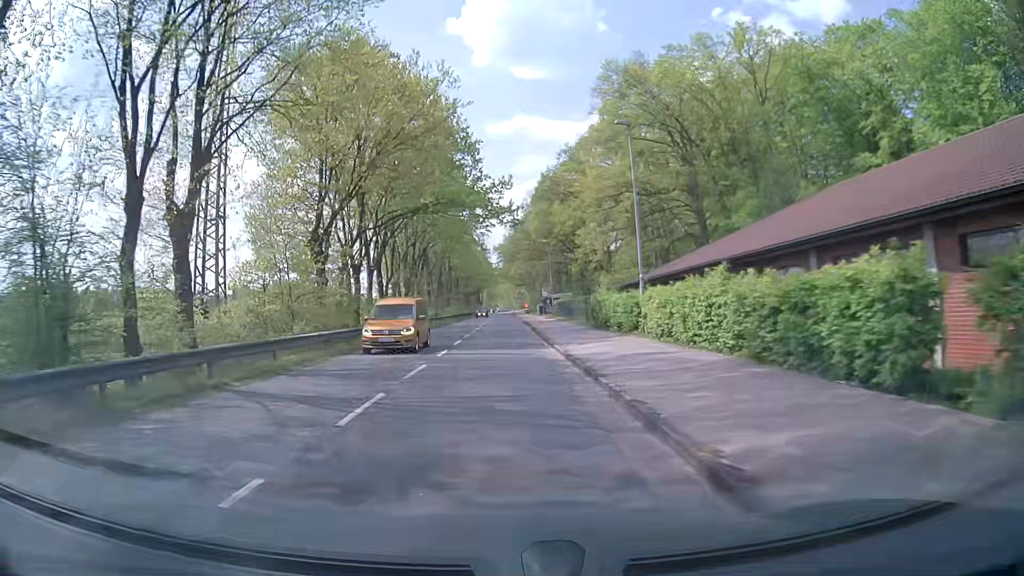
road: tertiary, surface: asphalt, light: Day
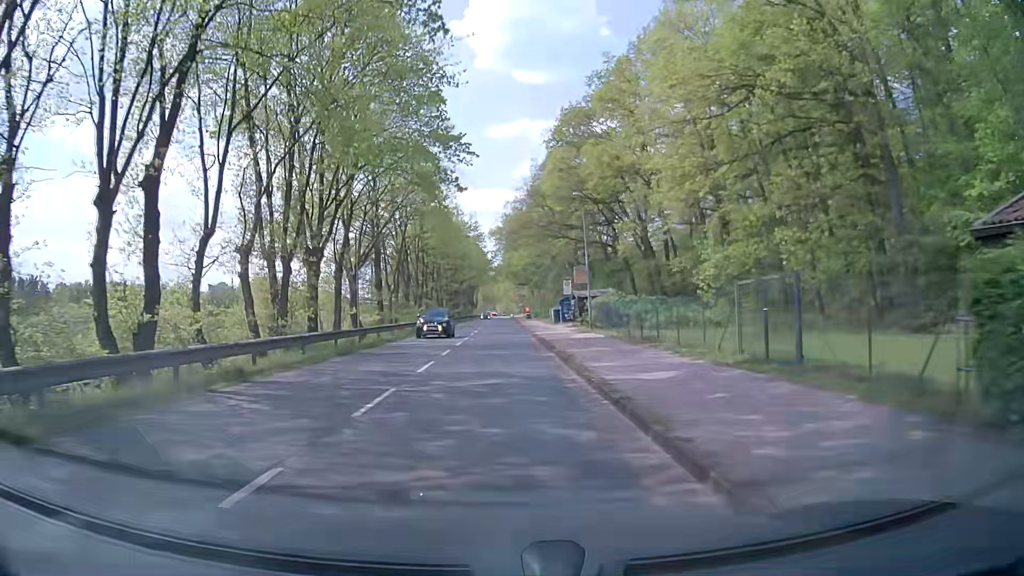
(+0.1, +29.6) m; 0°
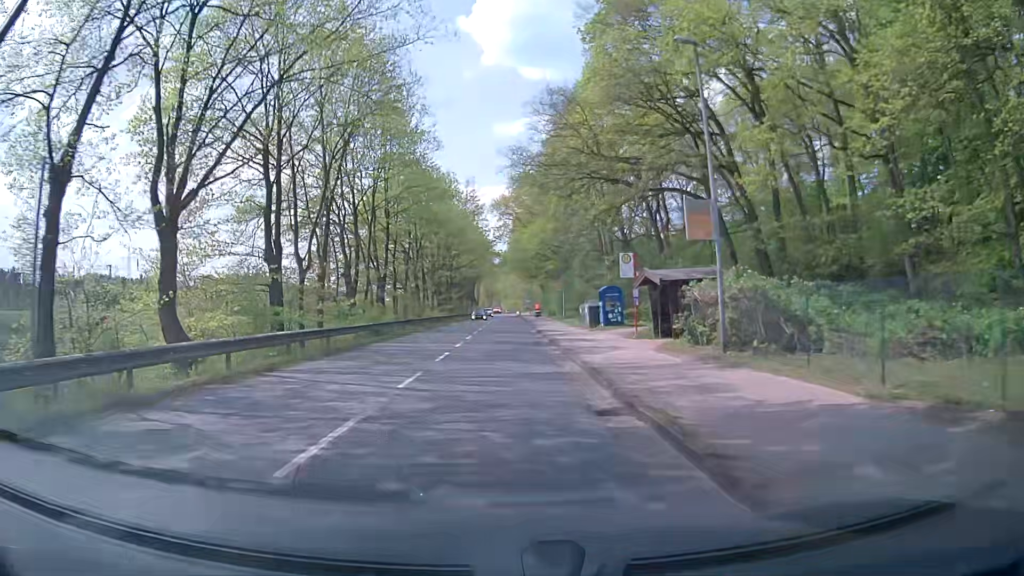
(+0.1, +22.0) m; 0°
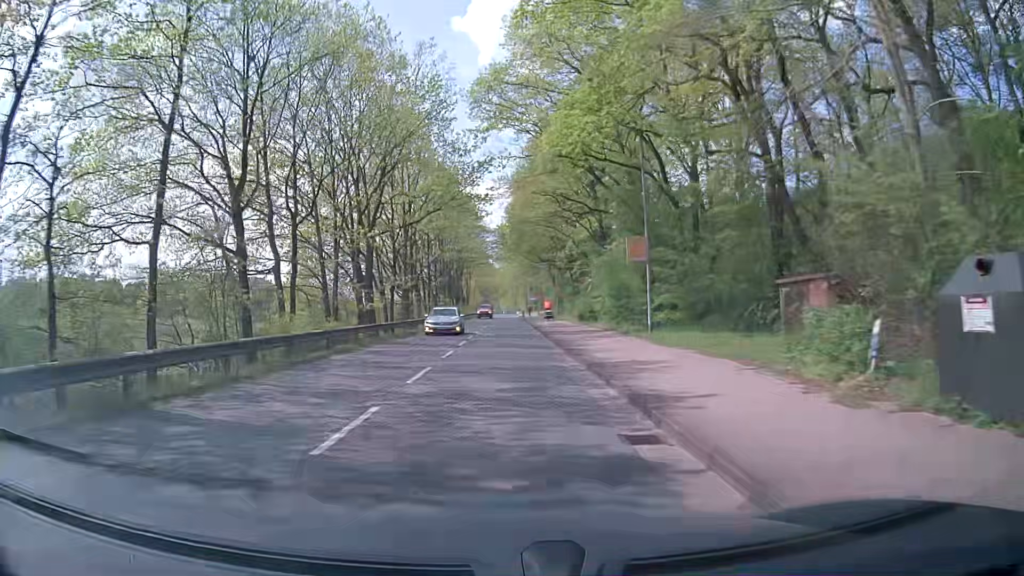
(+0.1, +36.4) m; 0°
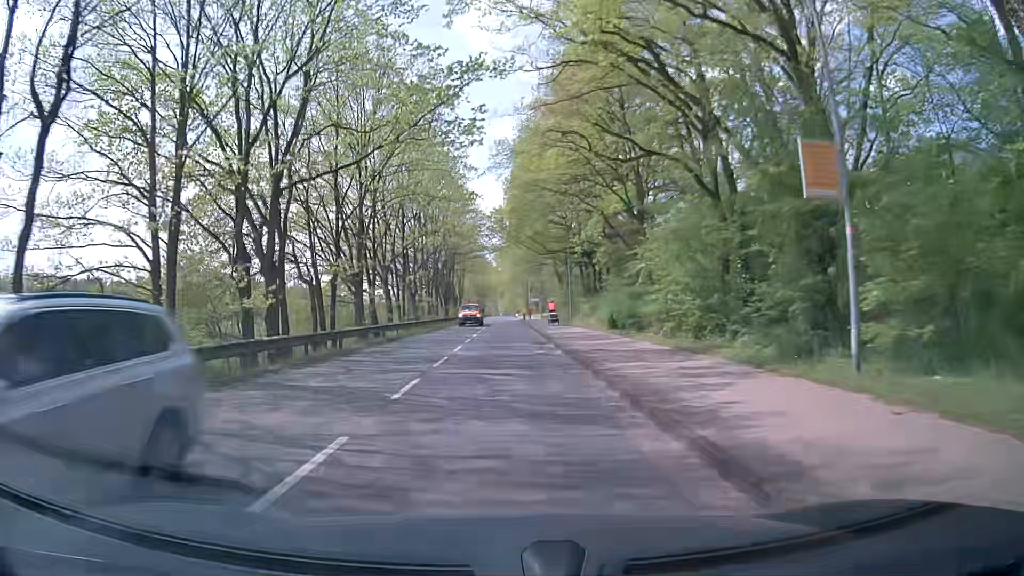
(0.0, +14.5) m; +1°
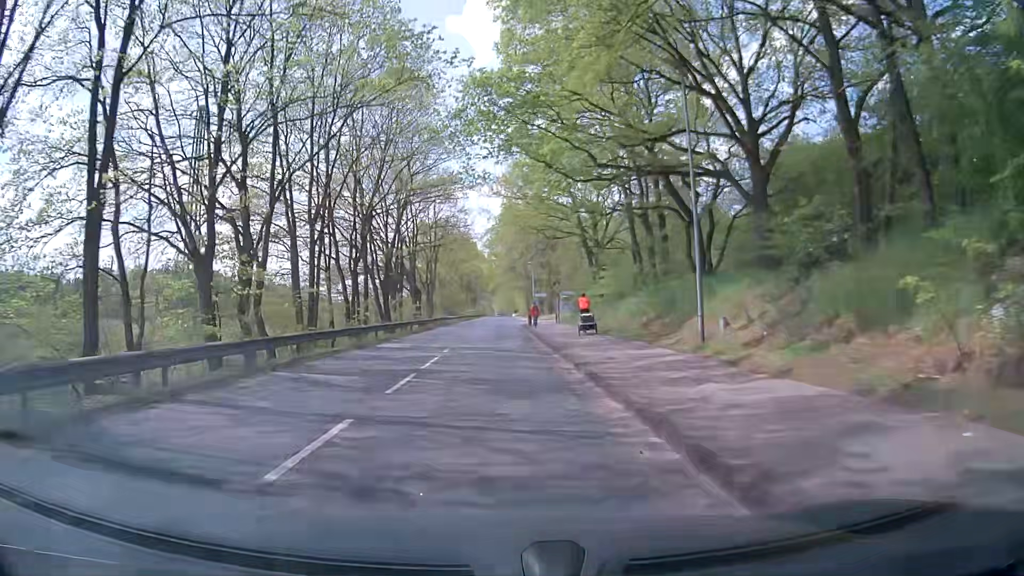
(-0.3, +36.1) m; -1°
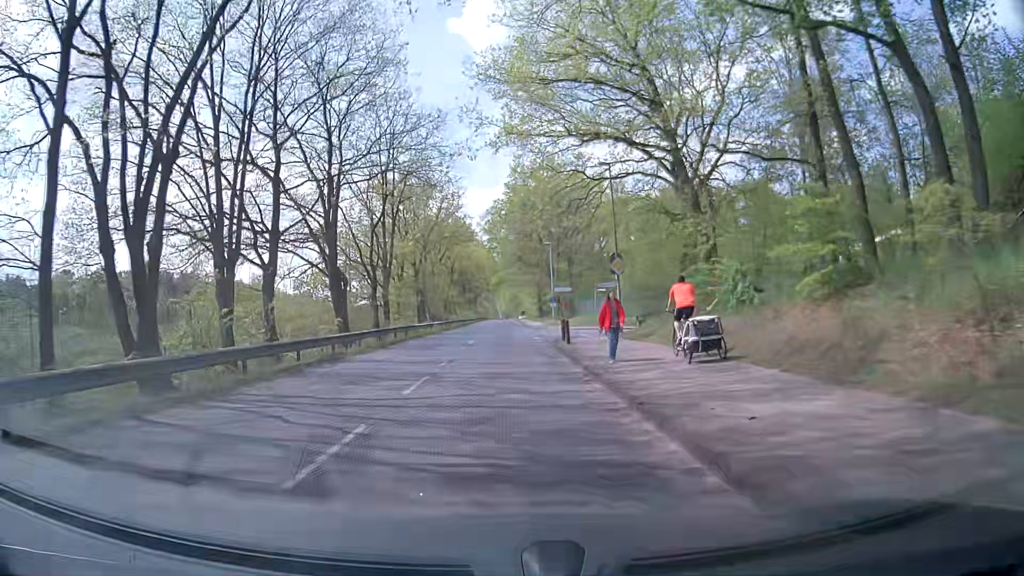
(-0.1, +28.7) m; 0°
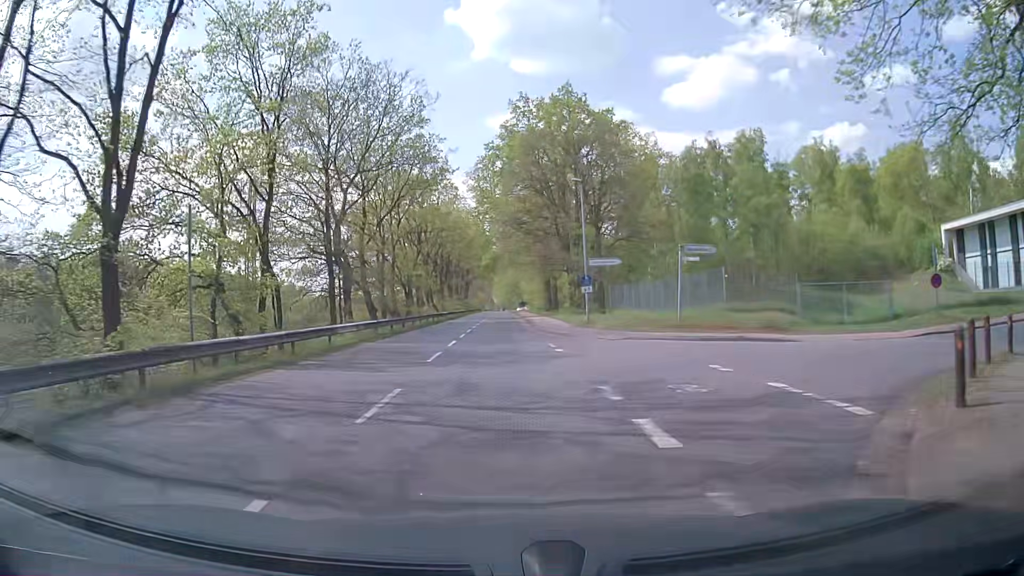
(-0.1, +28.5) m; 0°
(0, +10) (0, +20) (0, +30) (0, +40) (0, +50) (0, +60) (0, +70) (0, +80) (0, +90) (0, +100) m
